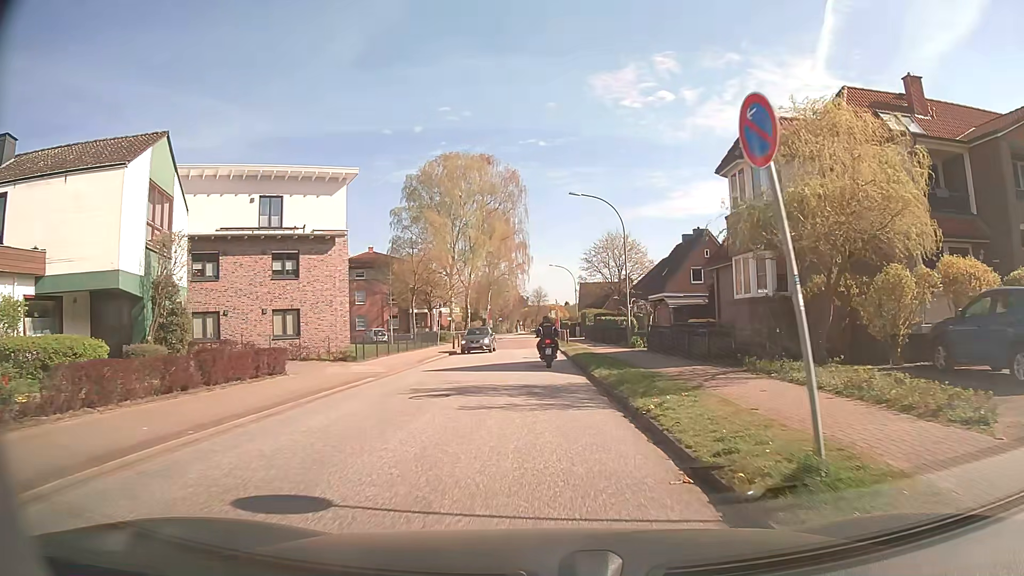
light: Day
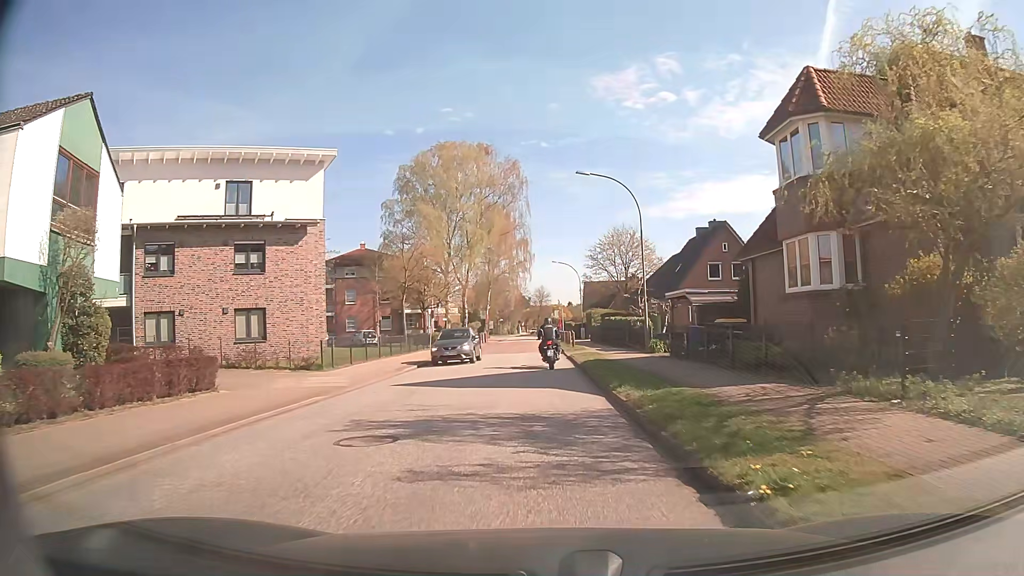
(0.0, +4.8) m; 0°
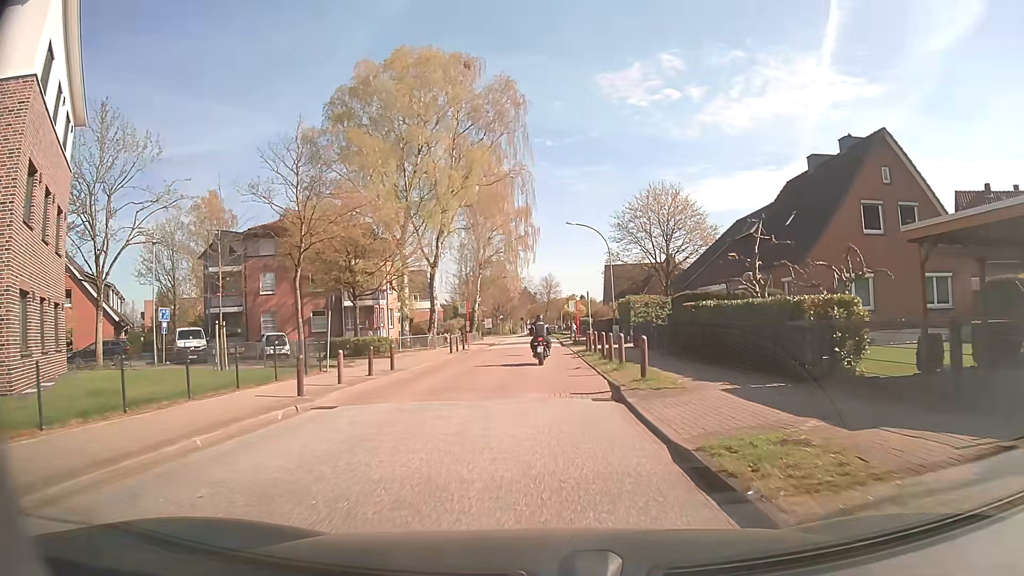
(-0.3, +23.8) m; -1°
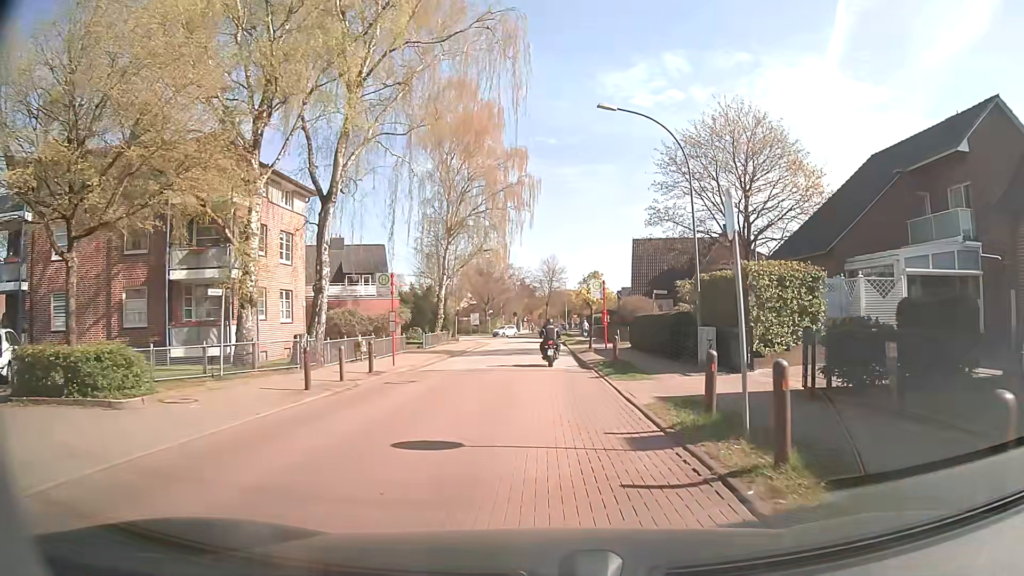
(0.0, +23.3) m; 0°
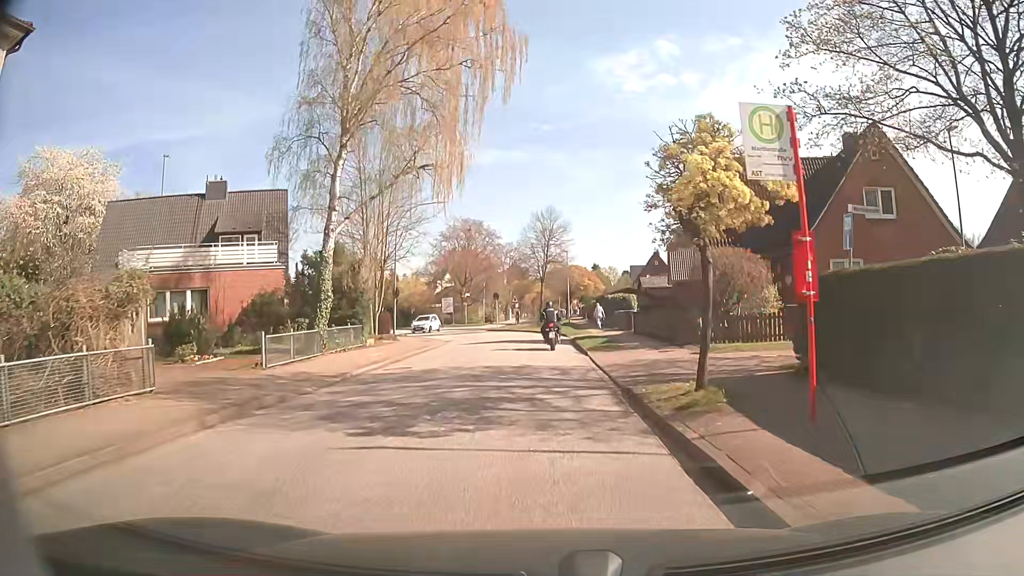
(+0.3, +23.4) m; +1°
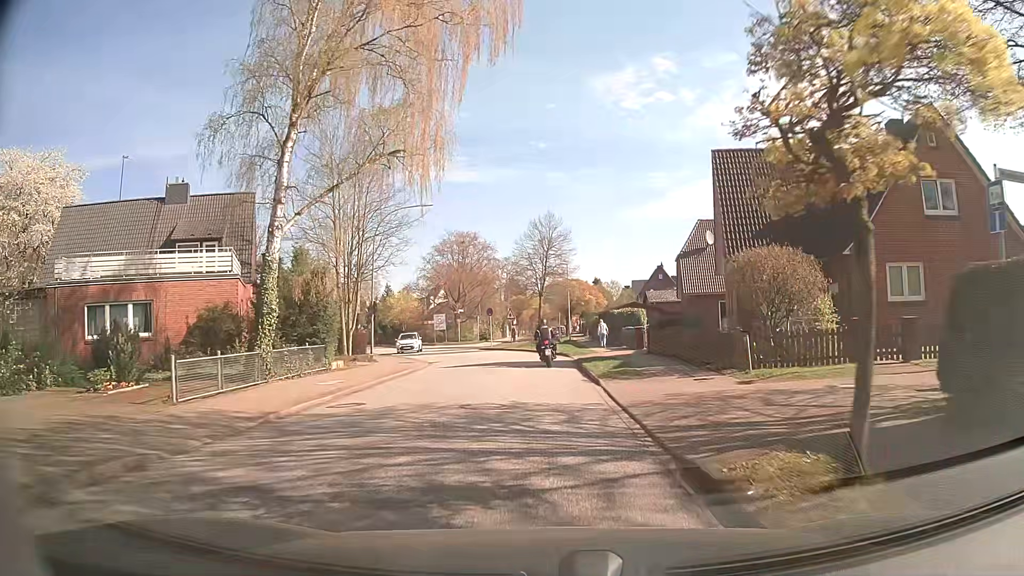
(0.0, +4.7) m; 0°
